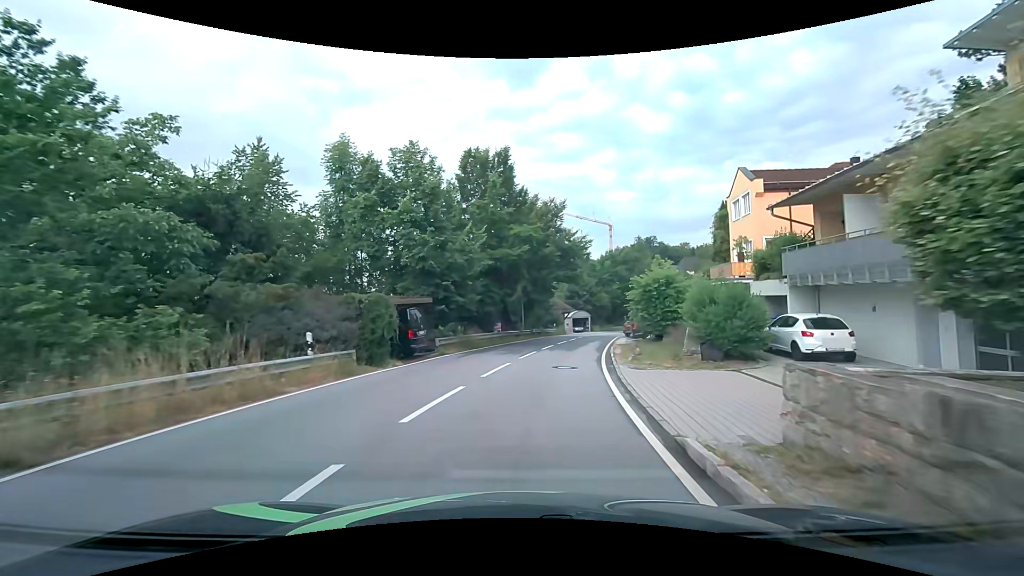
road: tertiary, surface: asphalt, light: Day
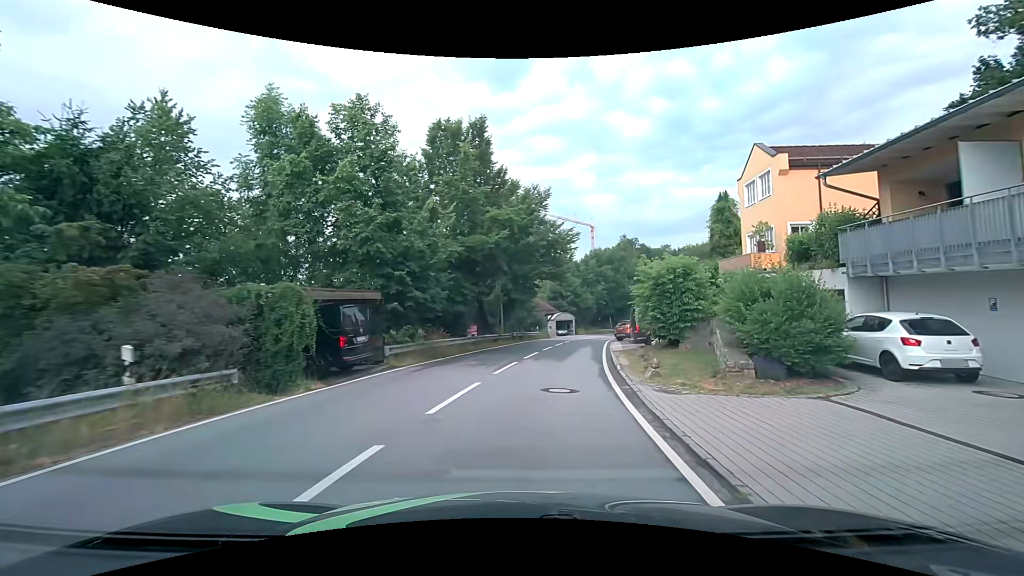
(+0.1, +5.1) m; +3°
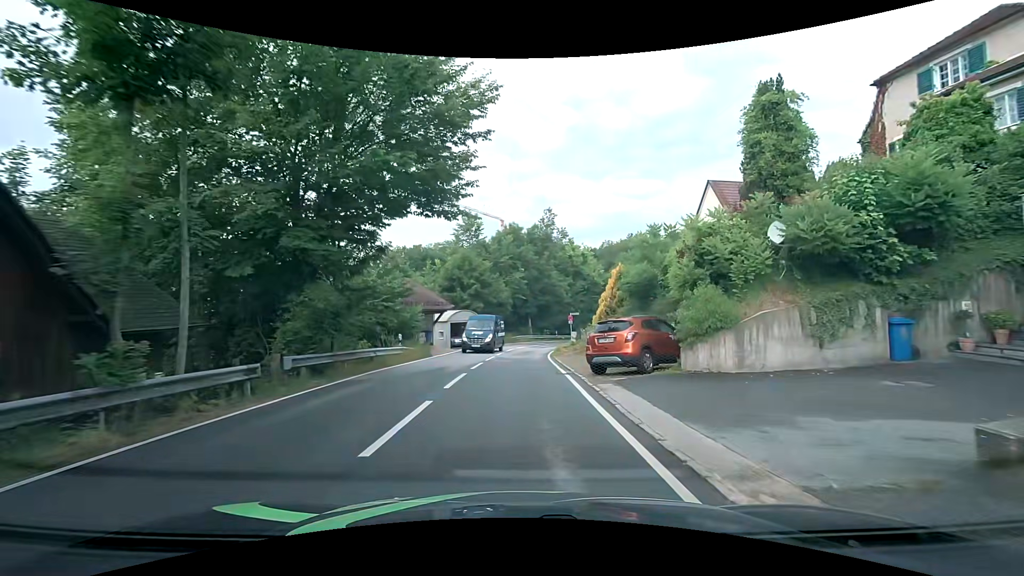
(+2.4, +25.8) m; +11°
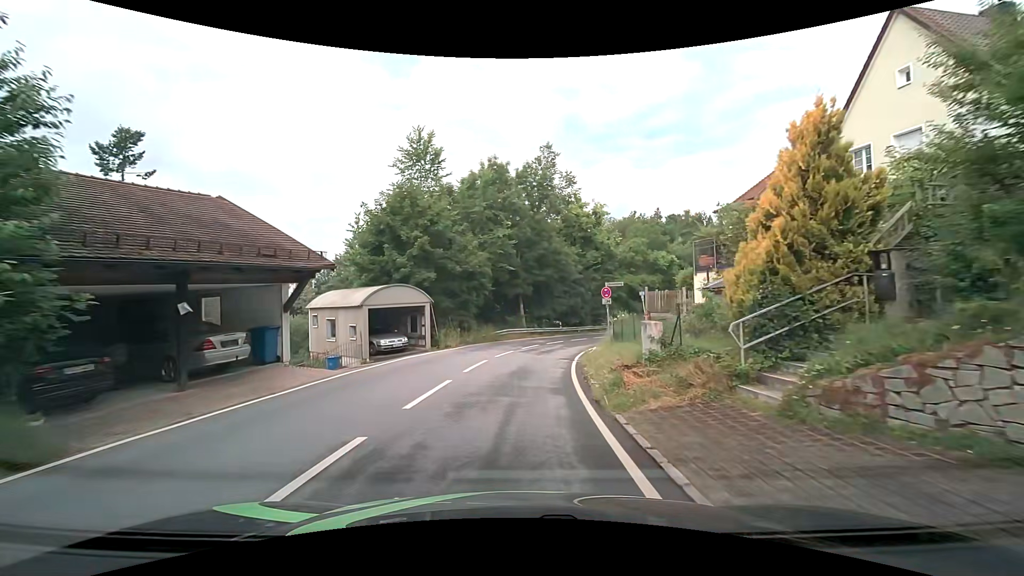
(+0.3, +21.1) m; +1°
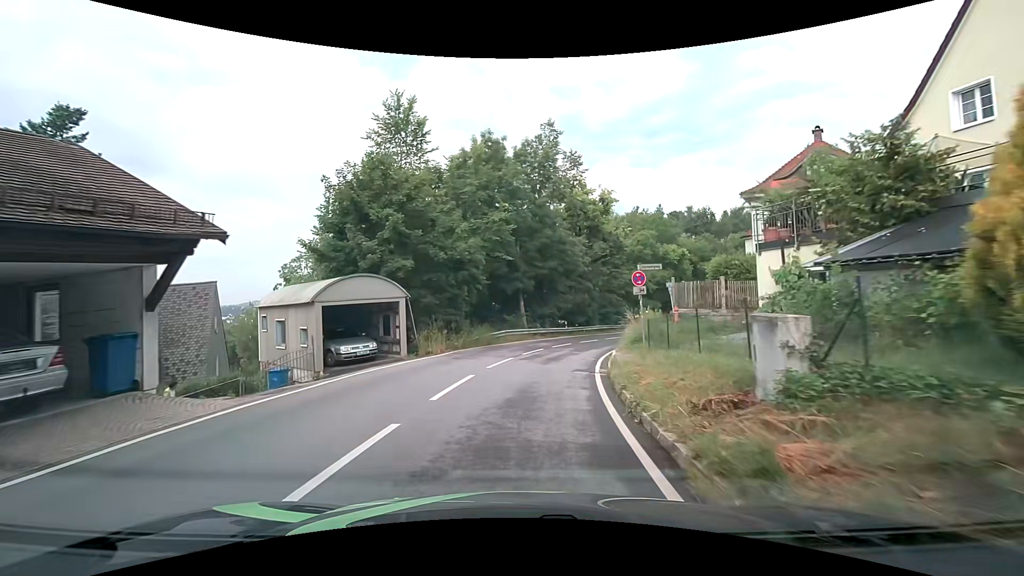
(0.0, +5.3) m; 0°
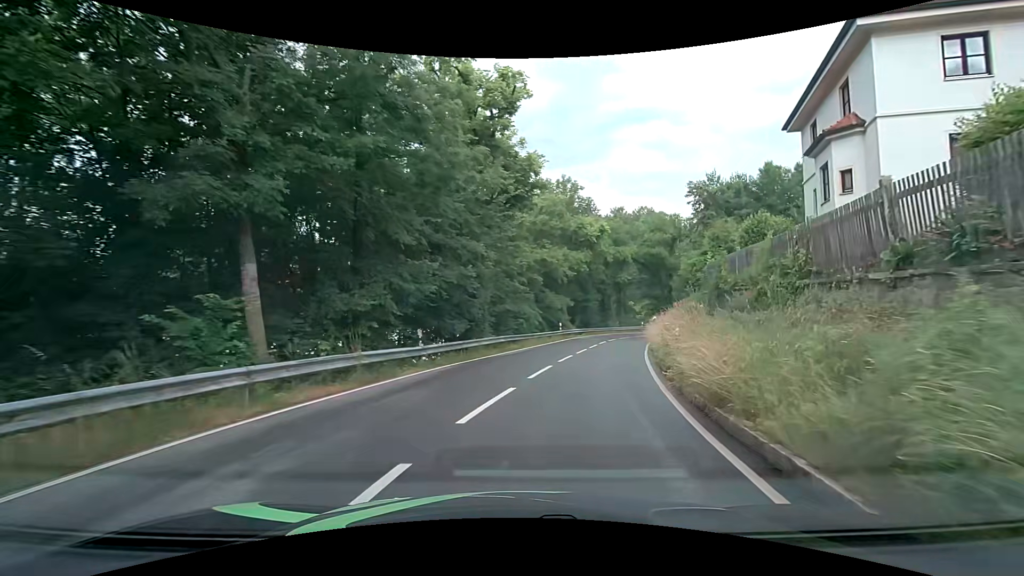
(+2.3, +24.8) m; +15°
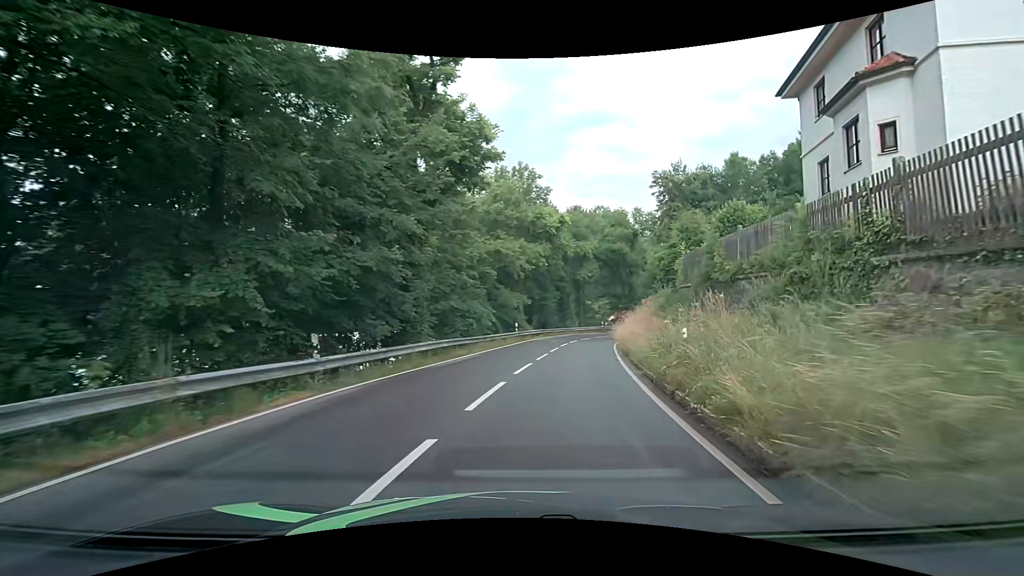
(+0.1, +4.7) m; +5°
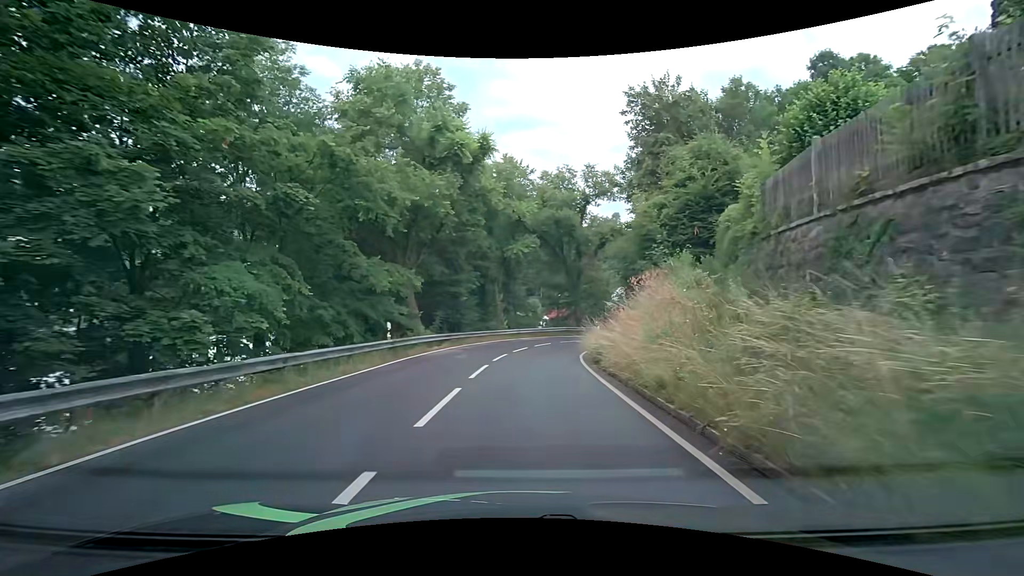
(+1.6, +18.9) m; +8°
(0, +10) (+1, +20) (+3, +30) (+6, +39) (+12, +47) (+19, +54) (+27, +60) (+35, +66) (+42, +74) (+45, +83) m
